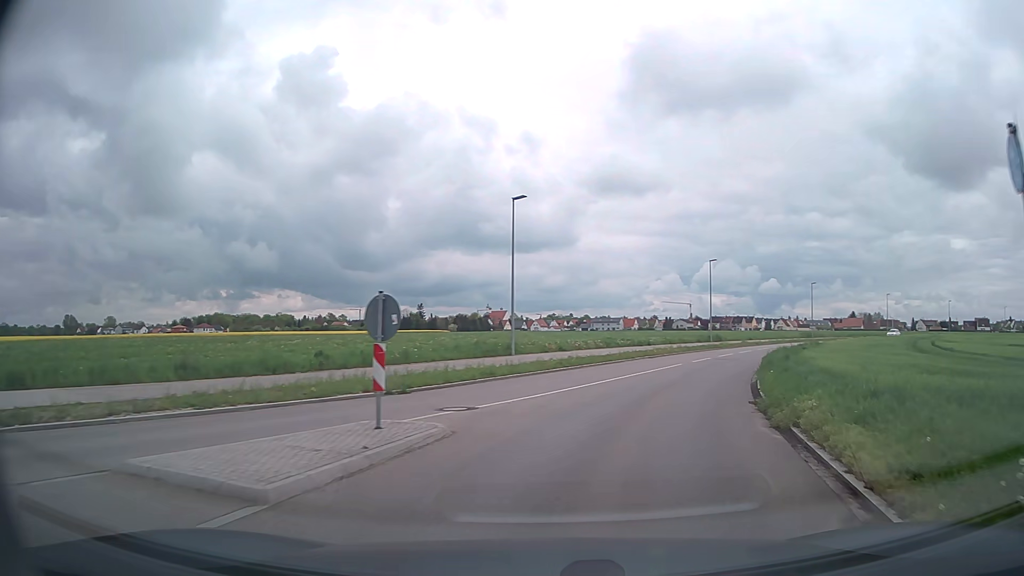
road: tertiary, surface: asphalt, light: Day
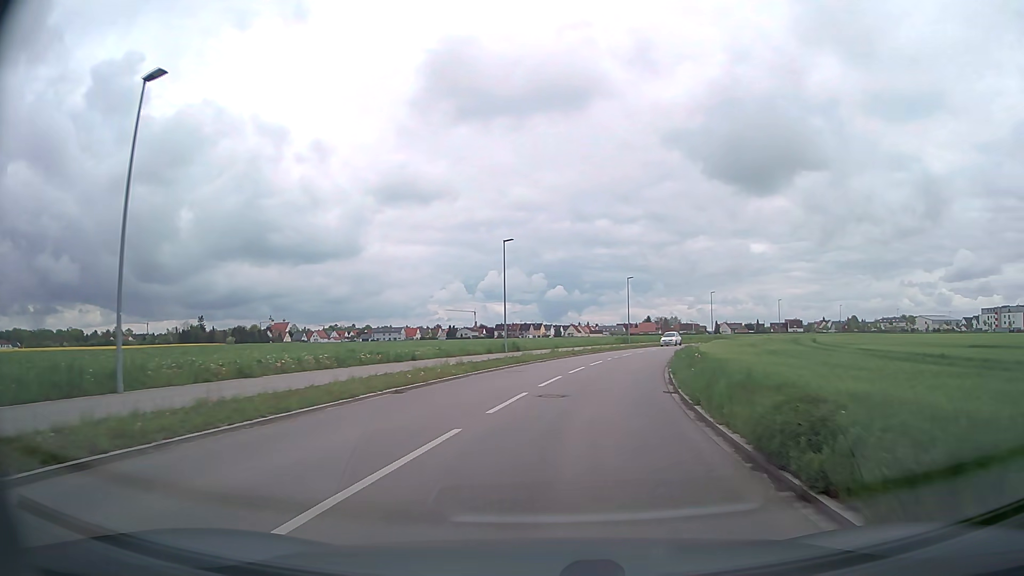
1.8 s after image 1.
(+3.5, +18.9) m; +18°
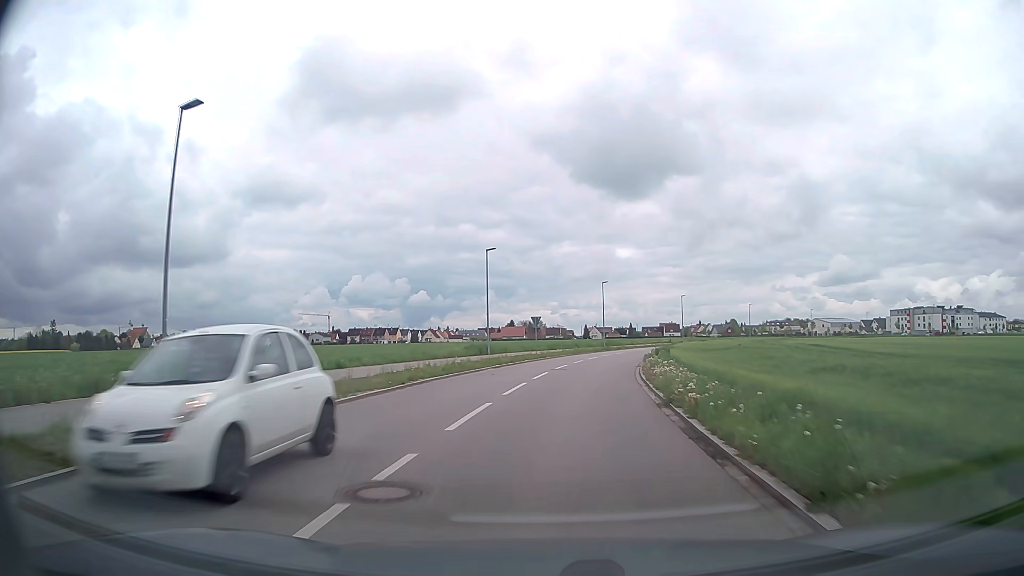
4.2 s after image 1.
(+4.1, +31.6) m; +12°
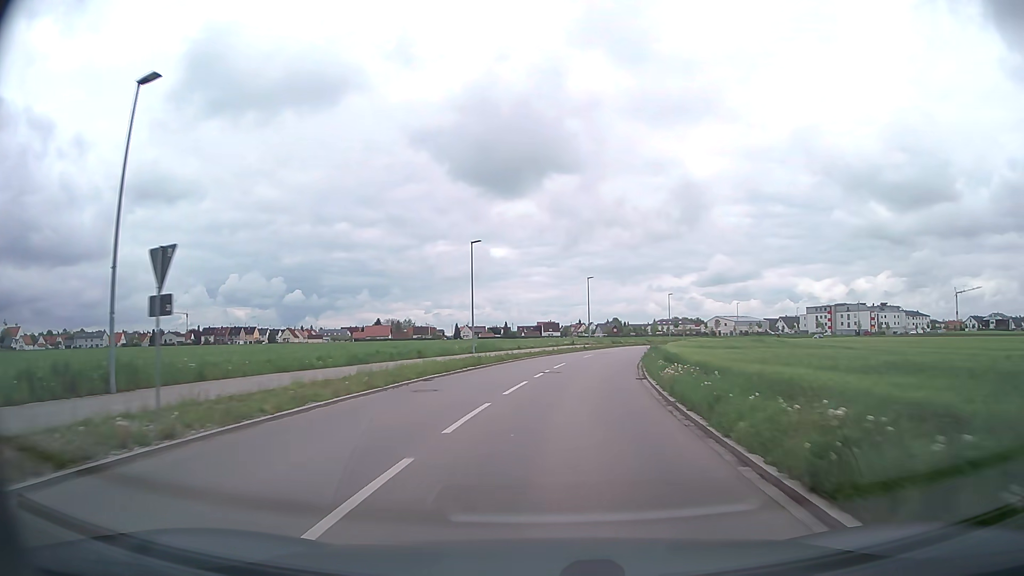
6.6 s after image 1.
(+3.2, +37.0) m; +10°
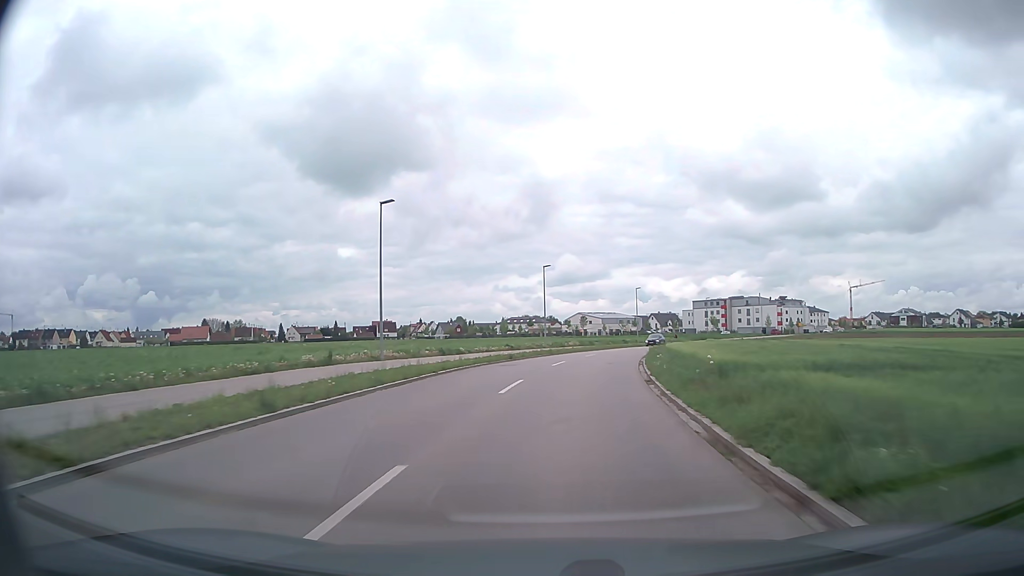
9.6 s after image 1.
(+5.7, +47.7) m; +13°
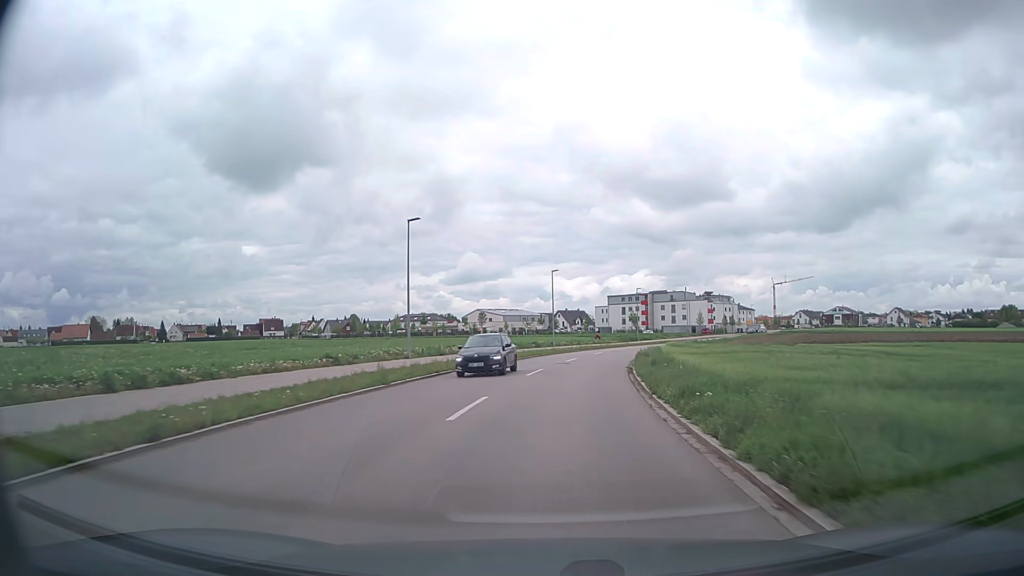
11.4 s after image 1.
(+2.1, +27.7) m; +8°
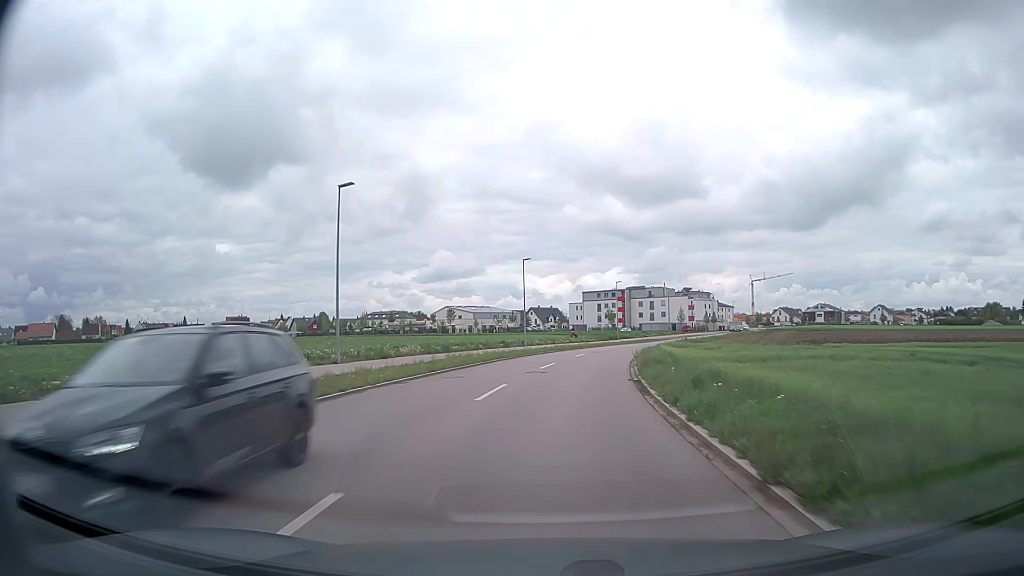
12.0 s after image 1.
(+0.2, +9.1) m; +2°
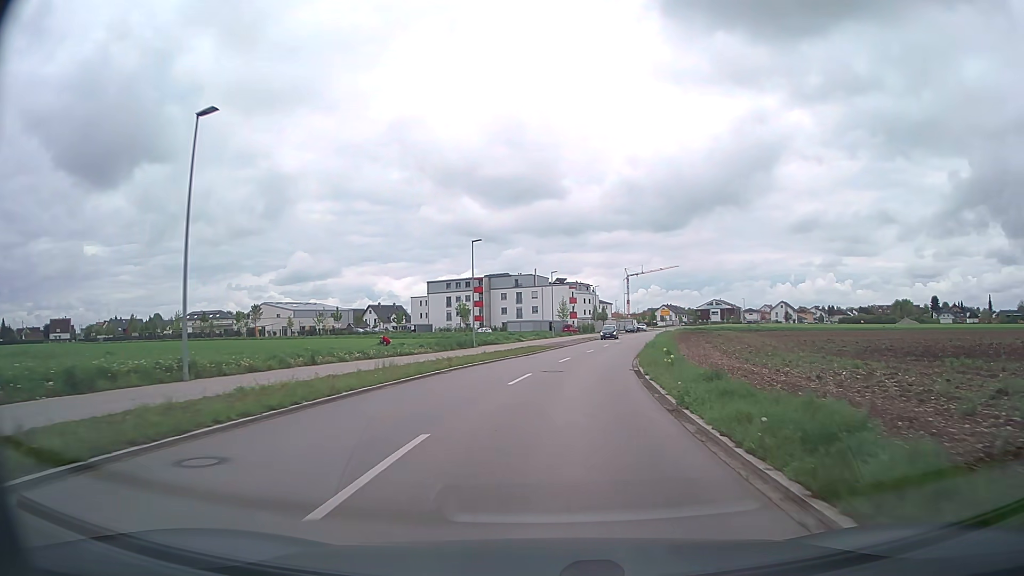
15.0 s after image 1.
(+4.5, +44.3) m; +12°
(0, +10) (+1, +20) (+2, +30) (+4, +40) (+6, +50) (+8, +59) (+10, +69) (+12, +79) (+14, +89) (+16, +98) m
